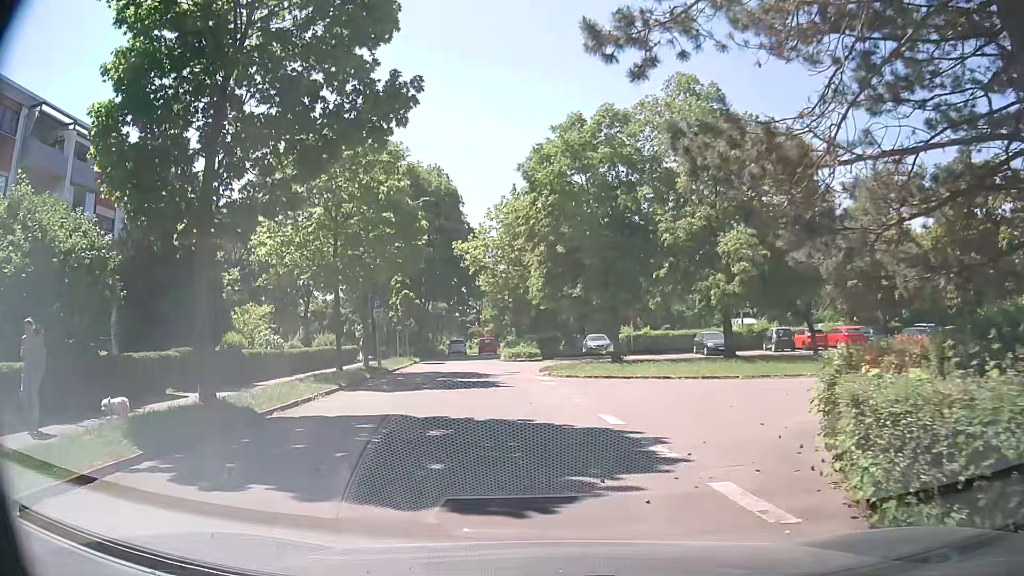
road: residential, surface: asphalt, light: Day
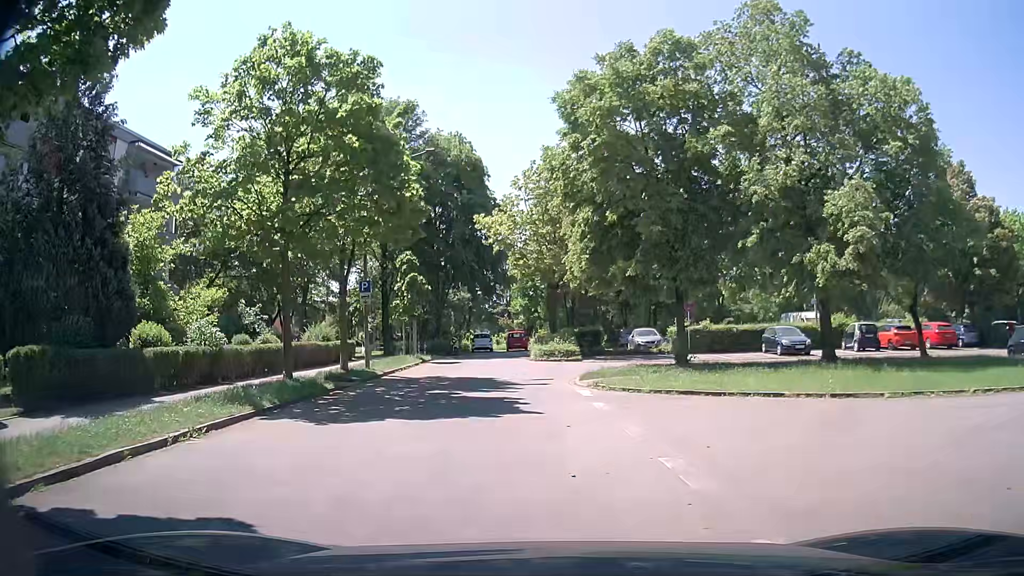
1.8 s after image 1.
(-0.2, +7.7) m; -4°
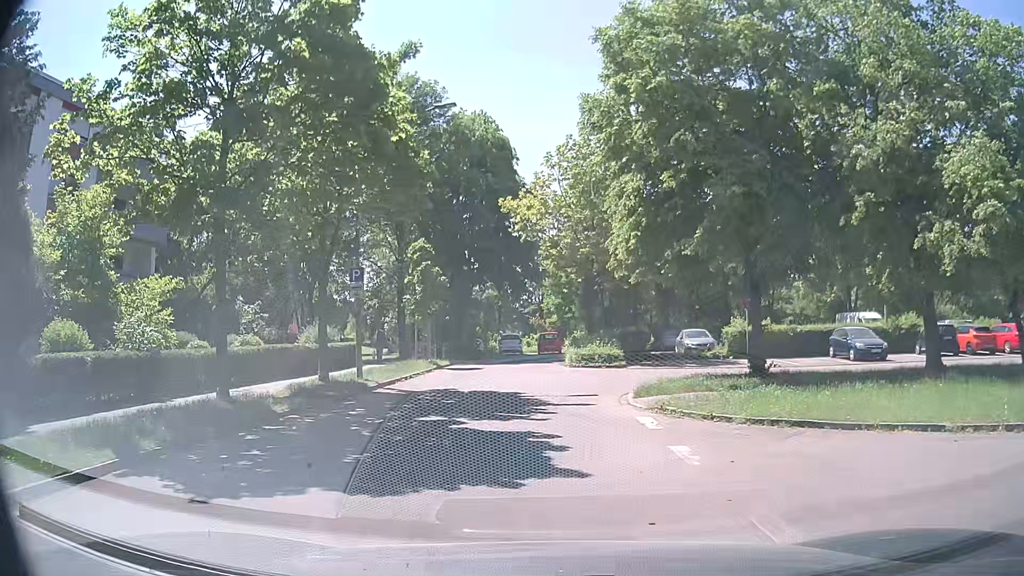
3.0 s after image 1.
(0.0, +5.0) m; -1°
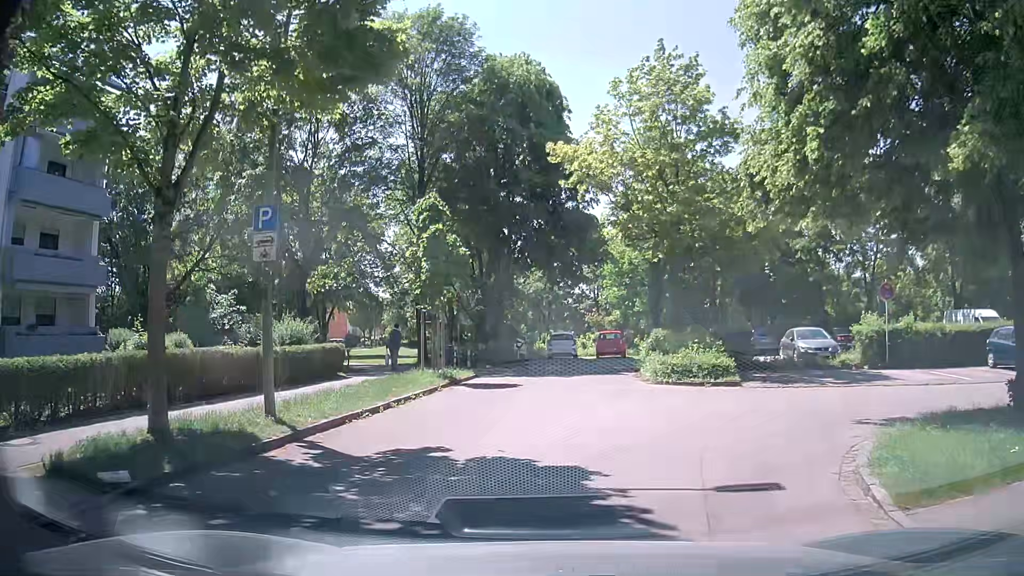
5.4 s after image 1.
(-0.5, +9.4) m; -6°
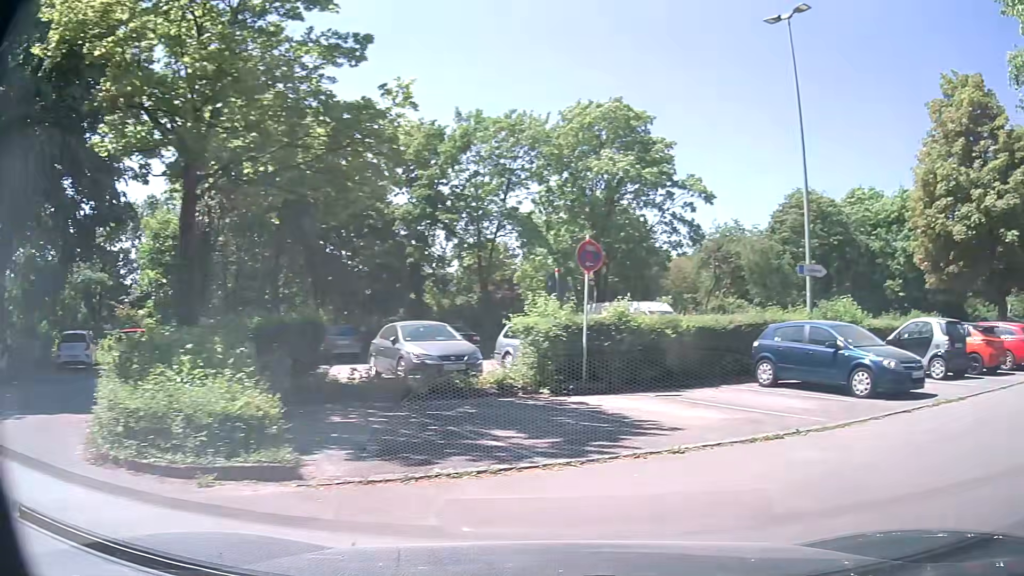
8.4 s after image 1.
(+2.0, +11.0) m; +34°
